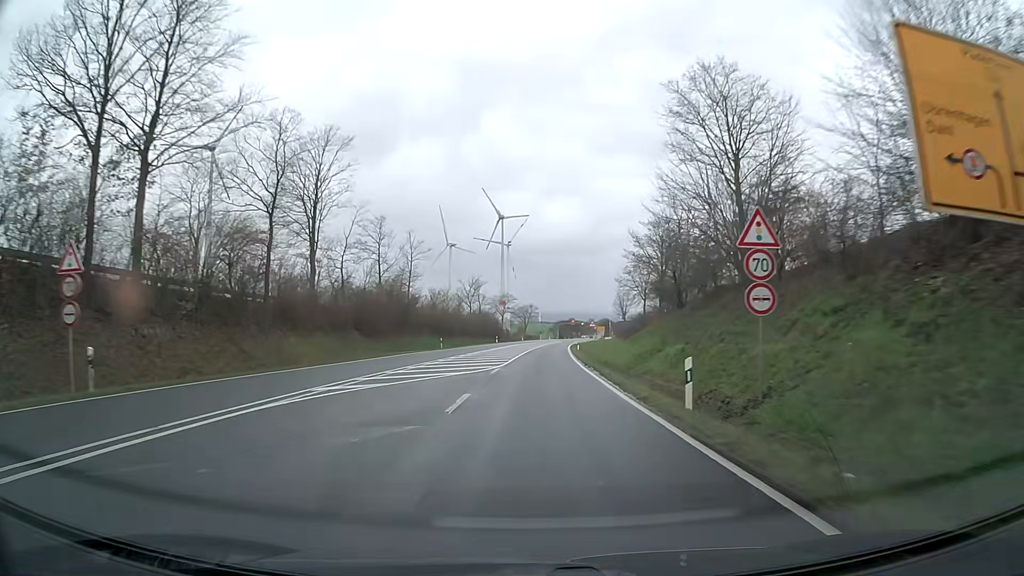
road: primary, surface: asphalt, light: Day
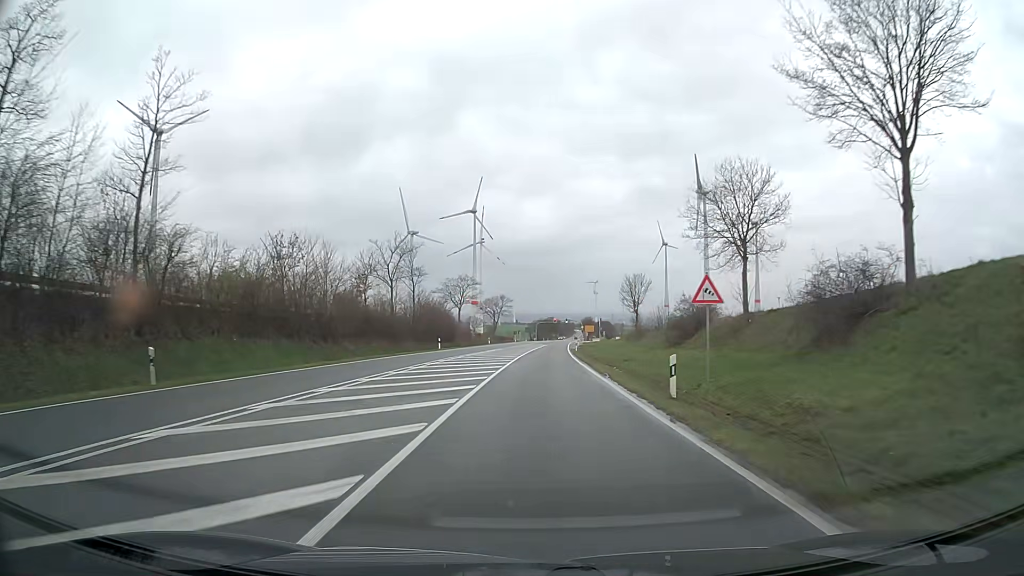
(+0.9, +46.9) m; +2°
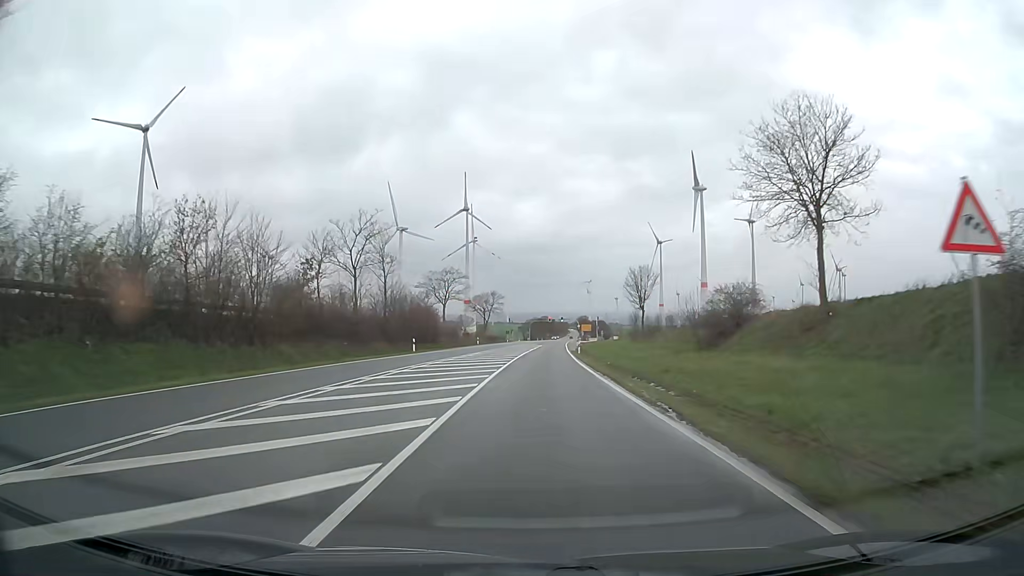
(+0.1, +11.2) m; 0°
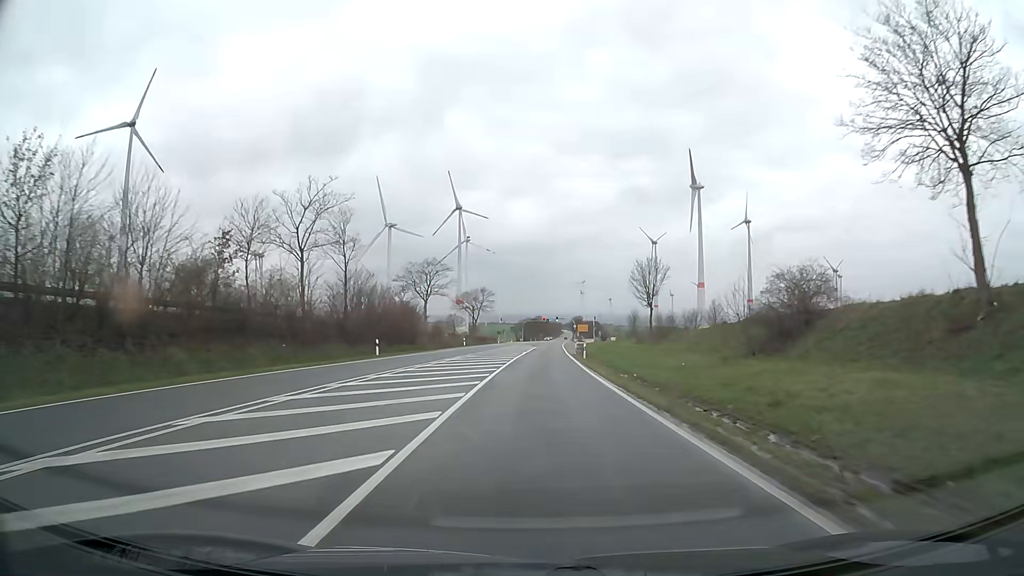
(+0.1, +11.1) m; +1°
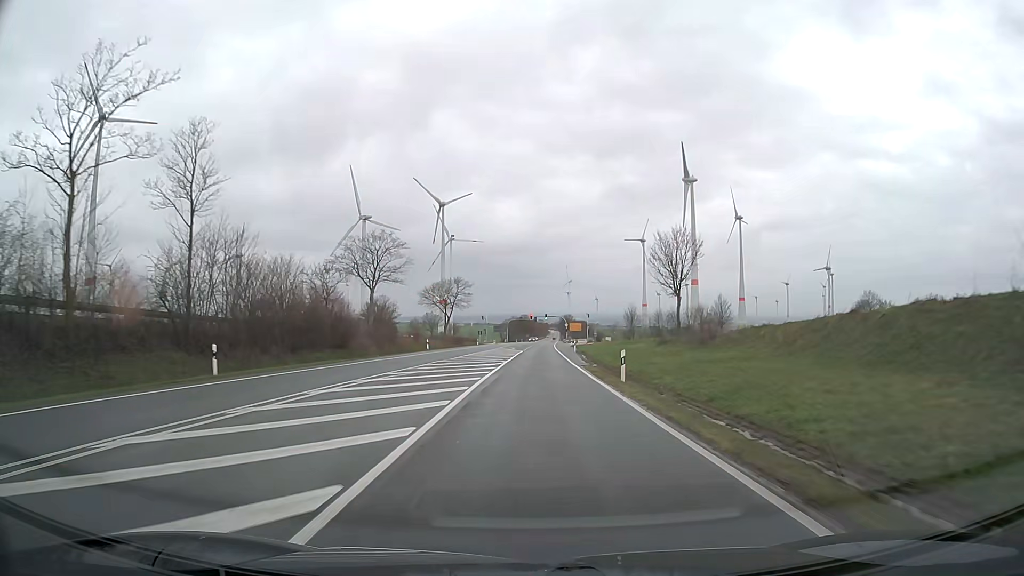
(+0.3, +22.0) m; +1°
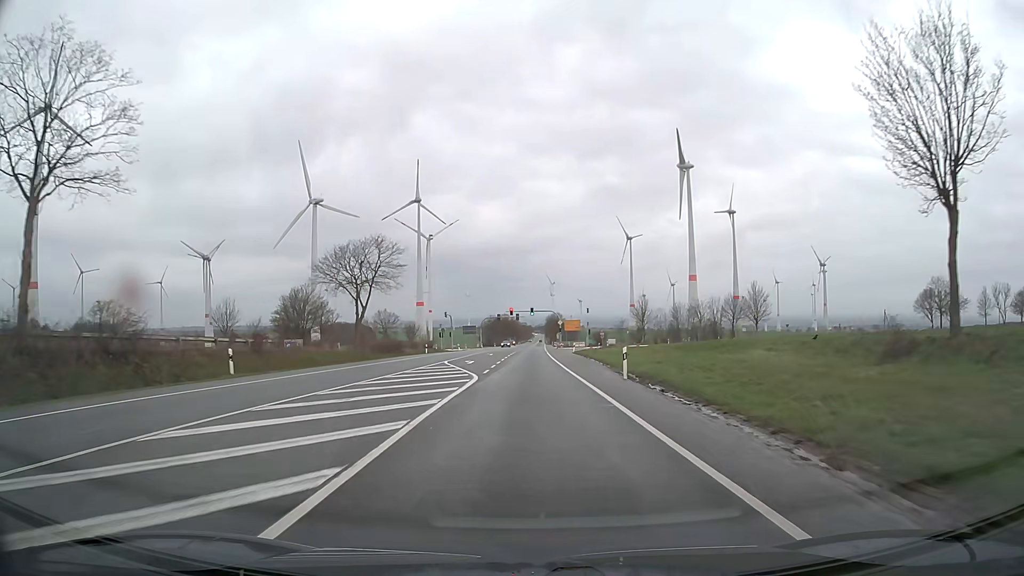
(+0.7, +43.5) m; +2°
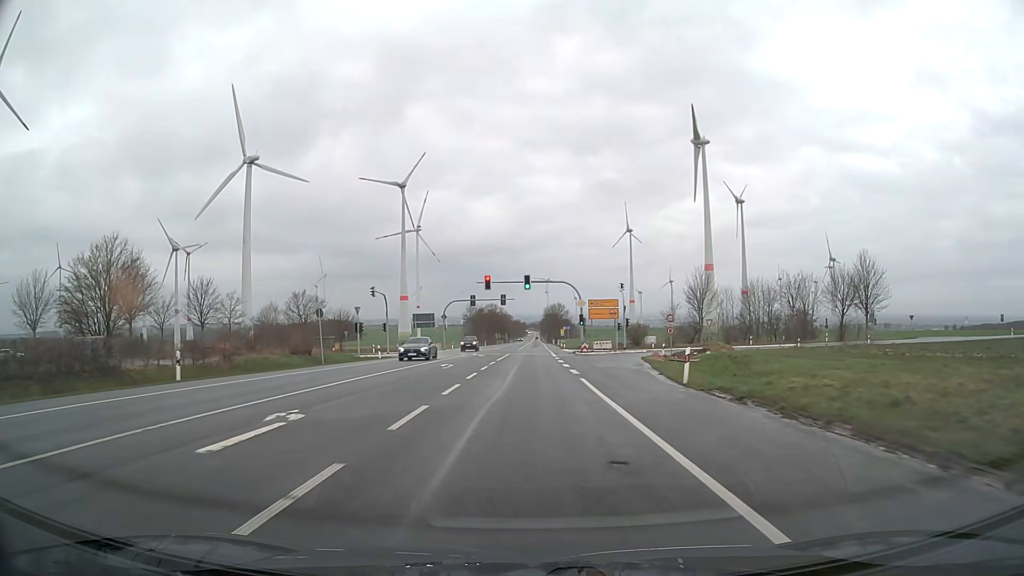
(+0.1, +54.2) m; +1°
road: primary_link
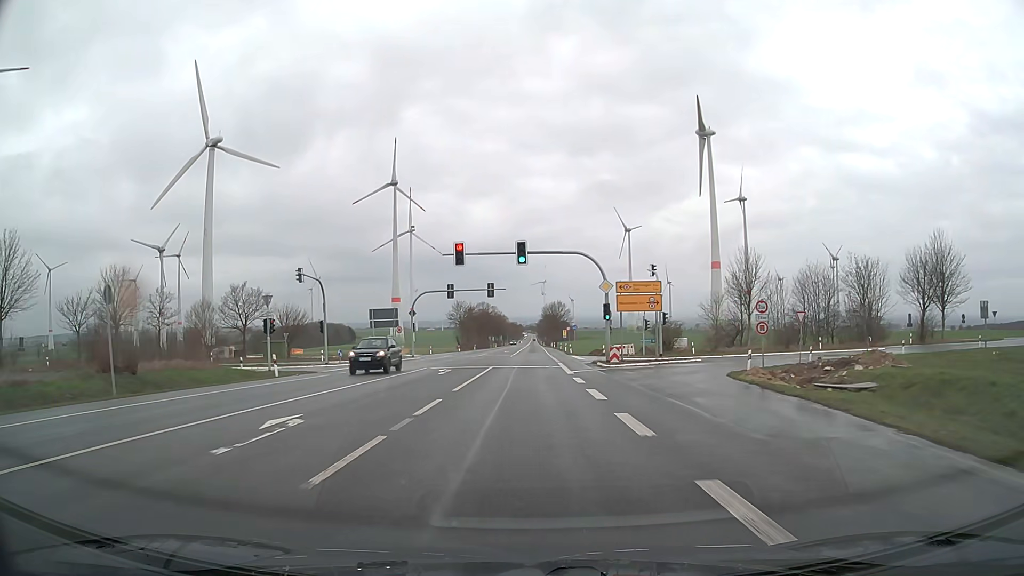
(0.0, +21.6) m; 0°
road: primary
(0, +10) (0, +20) (0, +30) (0, +40) (0, +50) (0, +60) (0, +70) (0, +80) (0, +90) (+1, +100) m
